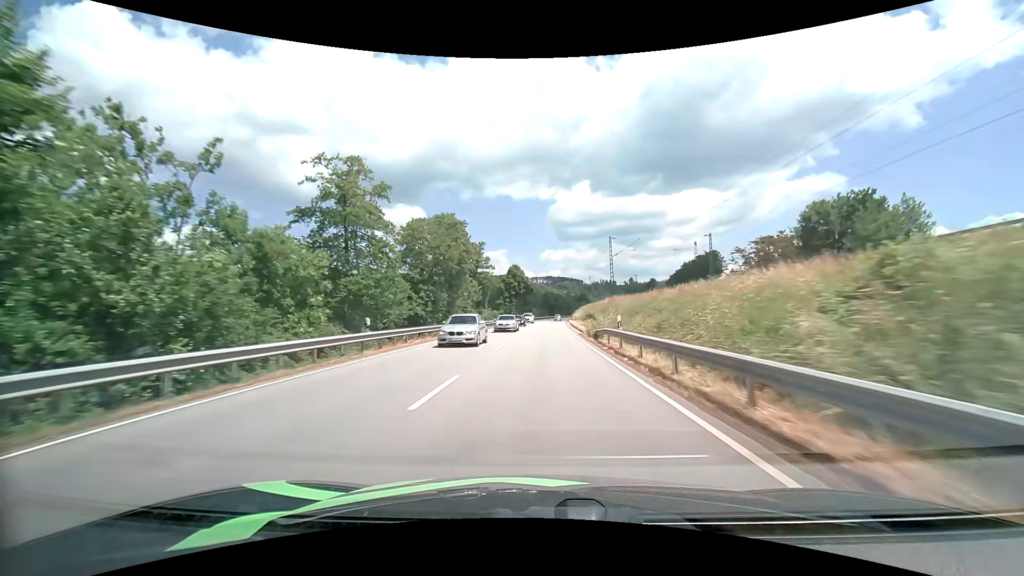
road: primary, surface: asphalt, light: Day
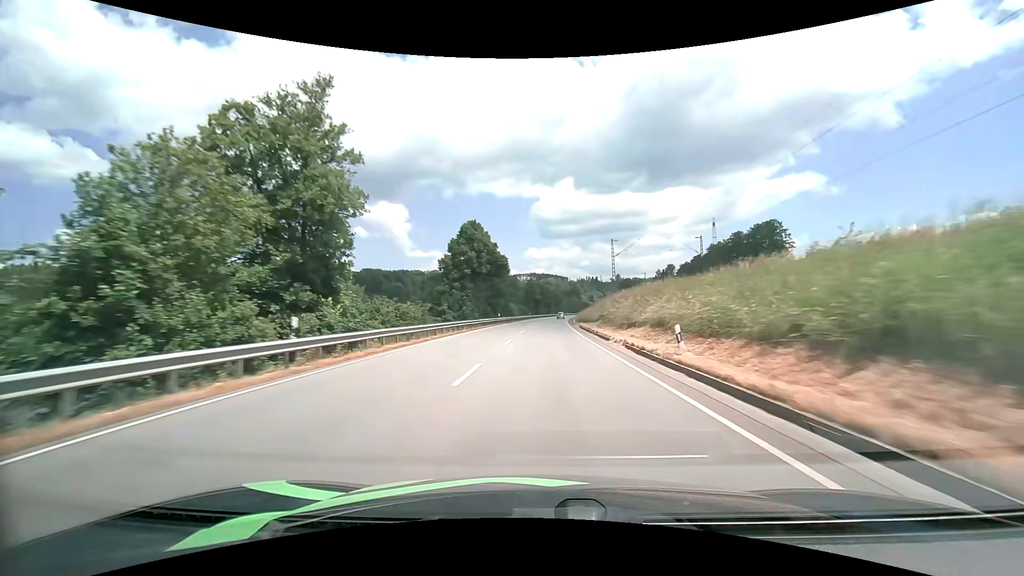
(+0.8, +58.3) m; +2°
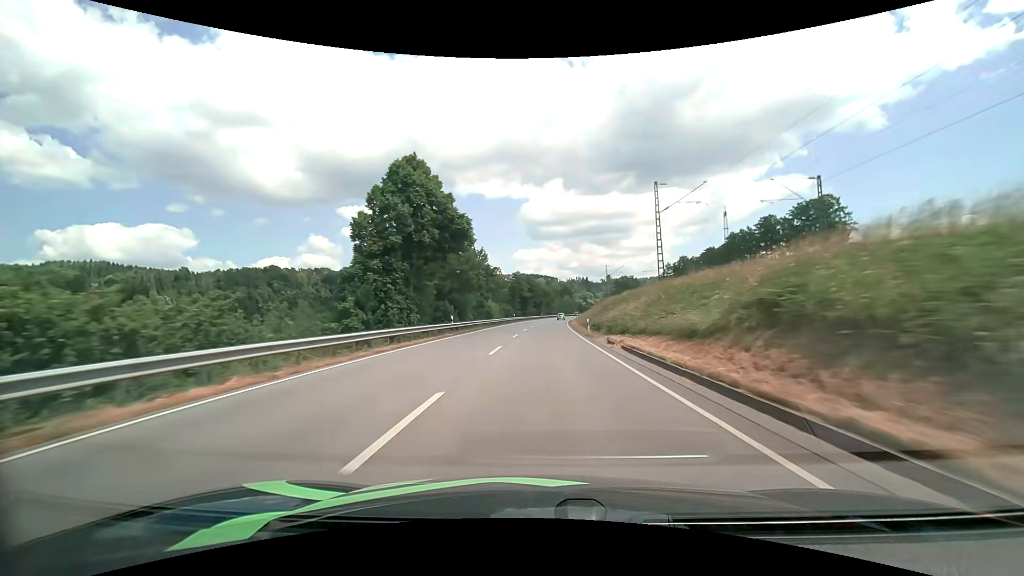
(+0.2, +29.0) m; +1°
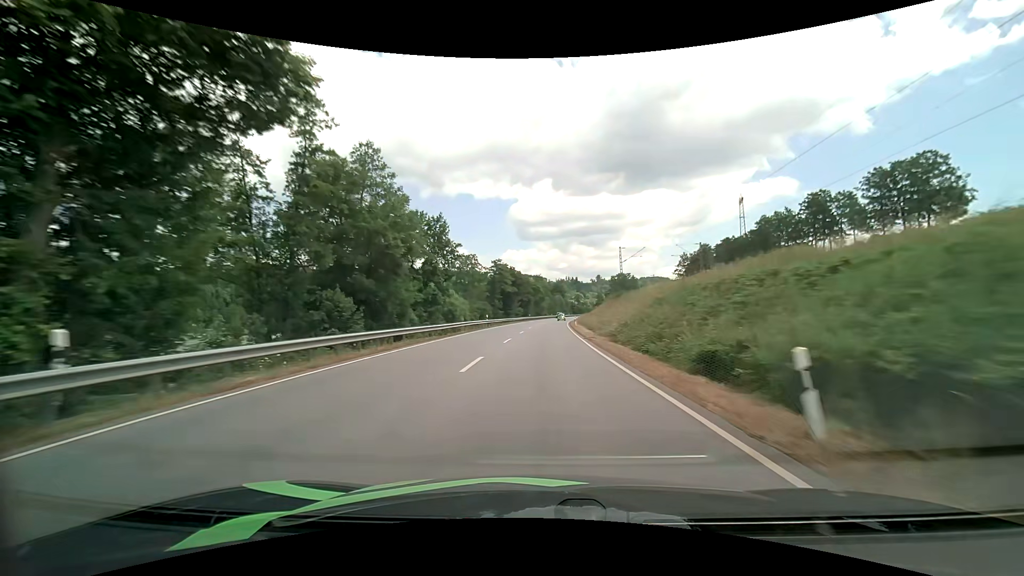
(+0.3, +29.0) m; +1°
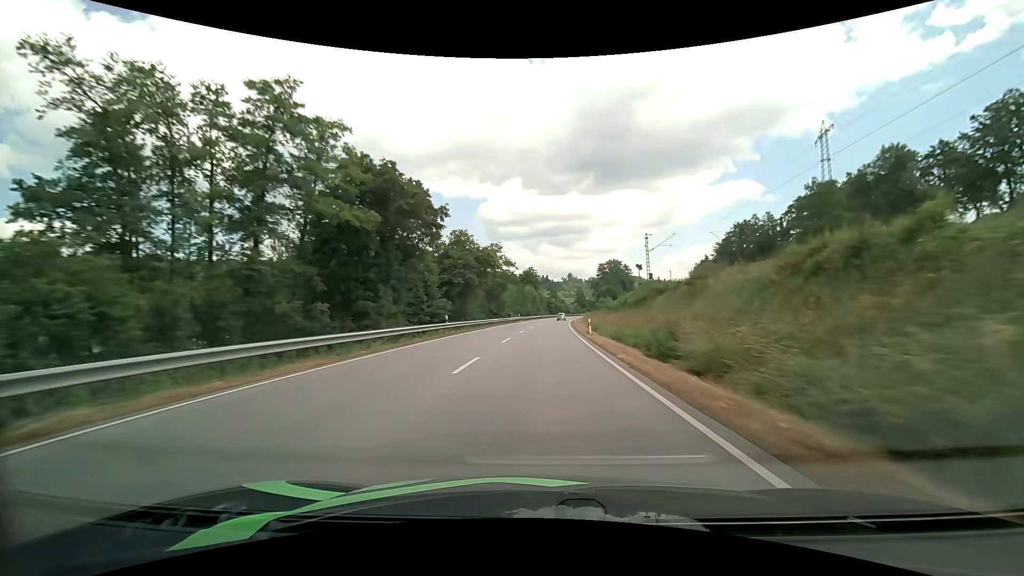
(+2.3, +72.7) m; +4°
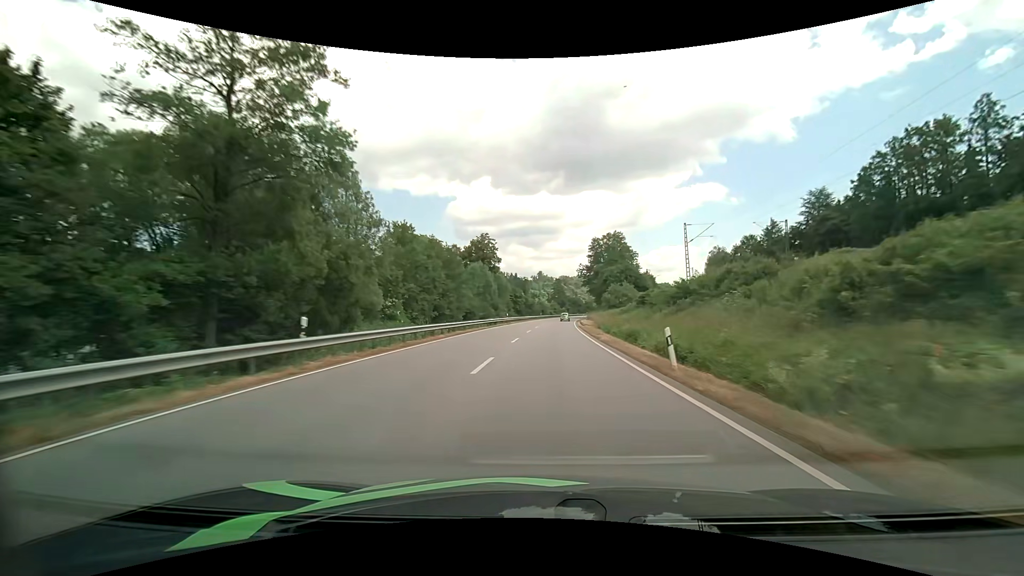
(+2.1, +72.6) m; +3°
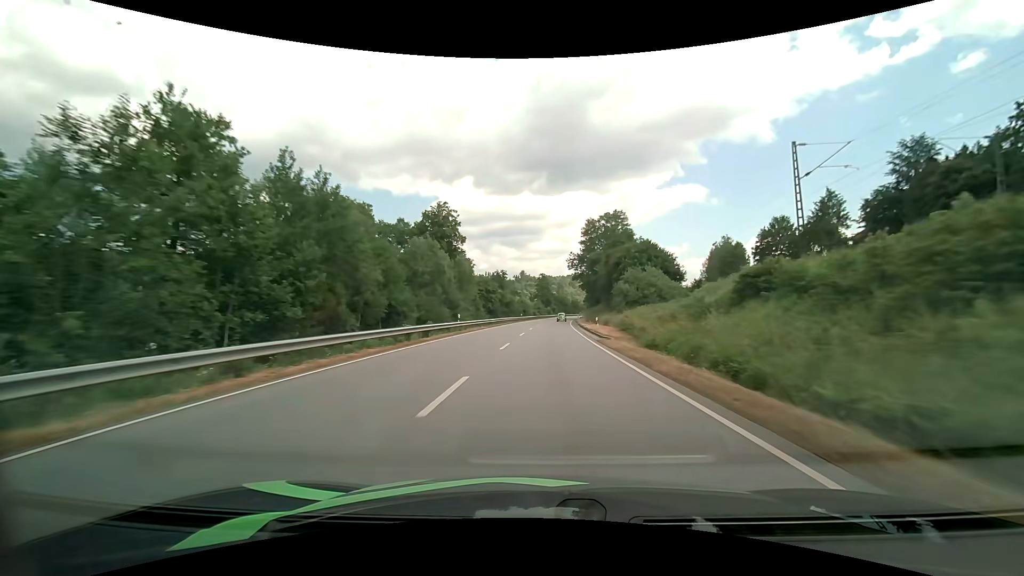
(+0.5, +28.5) m; +2°
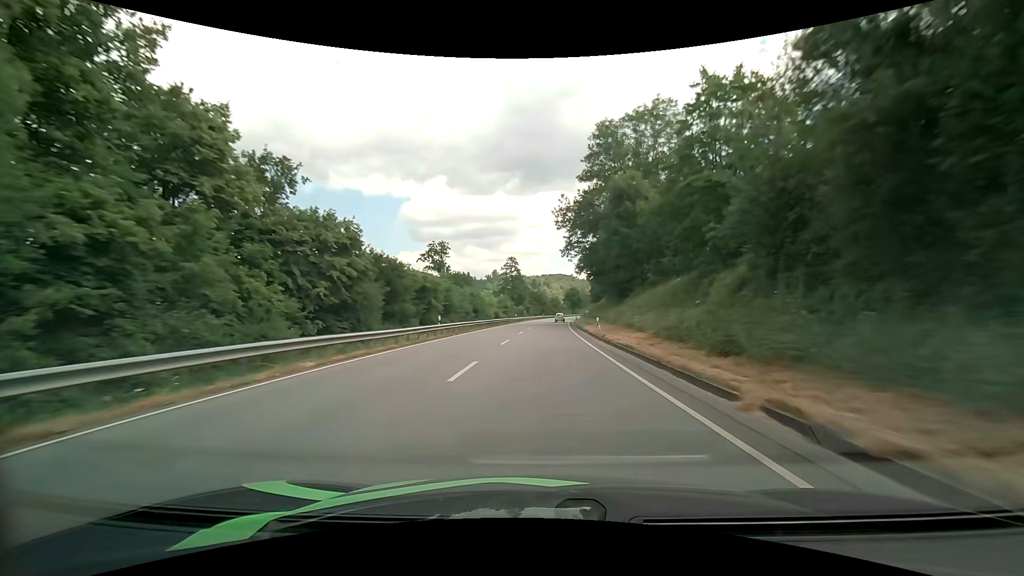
(+1.6, +56.9) m; +3°
(0, +10) (0, +20) (0, +30) (+1, +40) (+1, +50) (+1, +60) (+2, +70) (+2, +80) (+3, +90) (+4, +100) m
